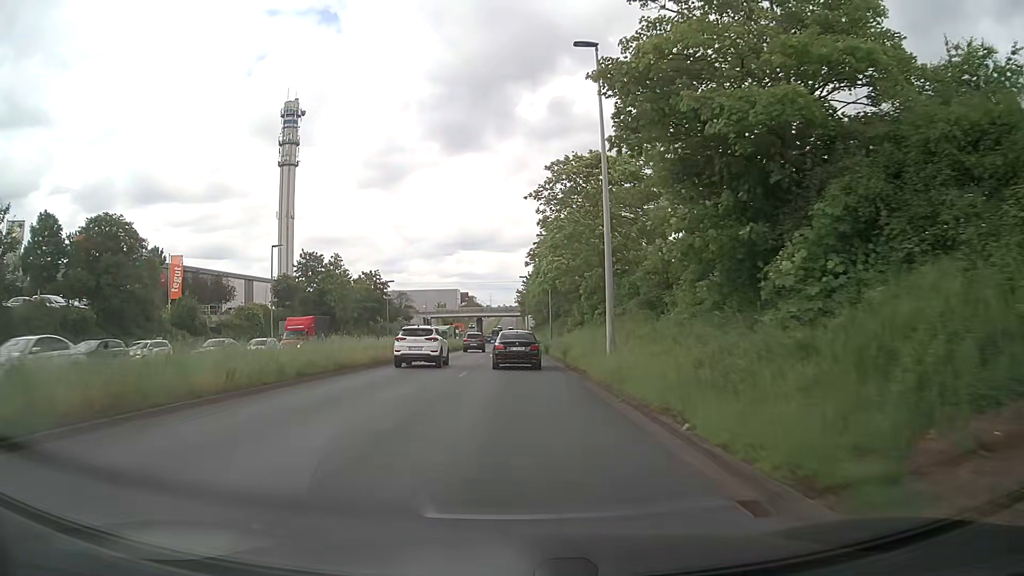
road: primary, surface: asphalt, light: Day
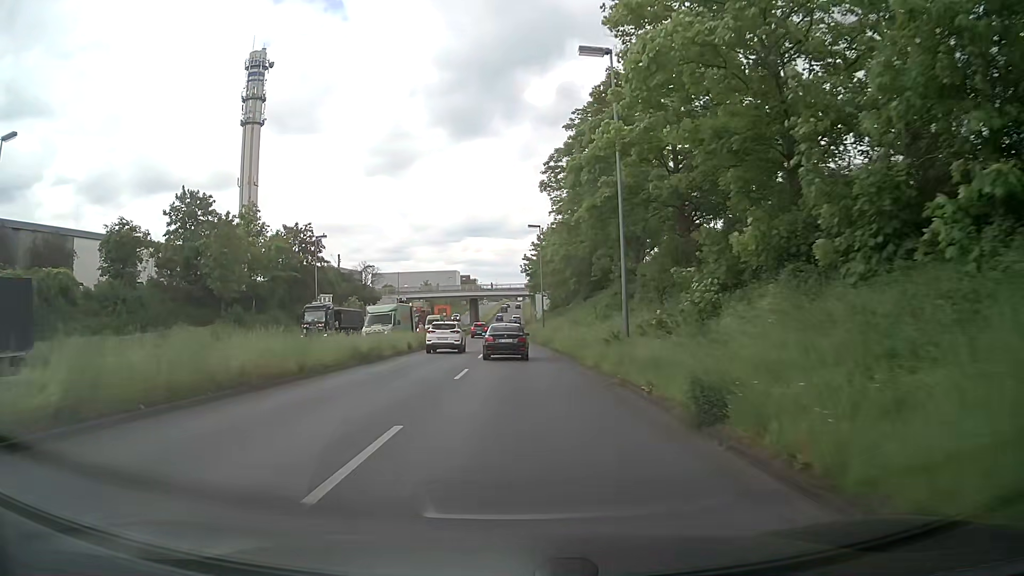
(-0.3, +38.8) m; -1°
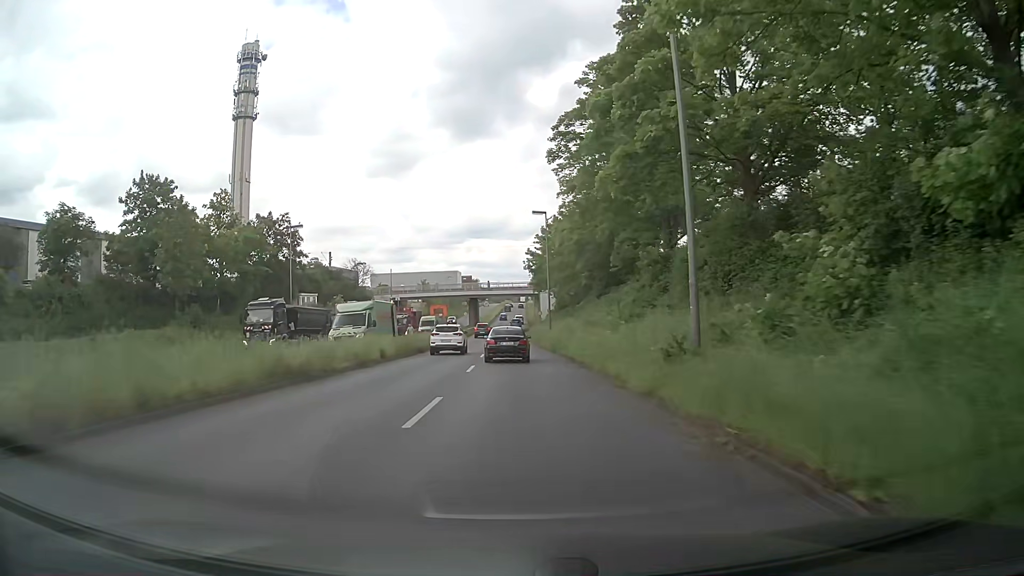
(0.0, +7.9) m; 0°
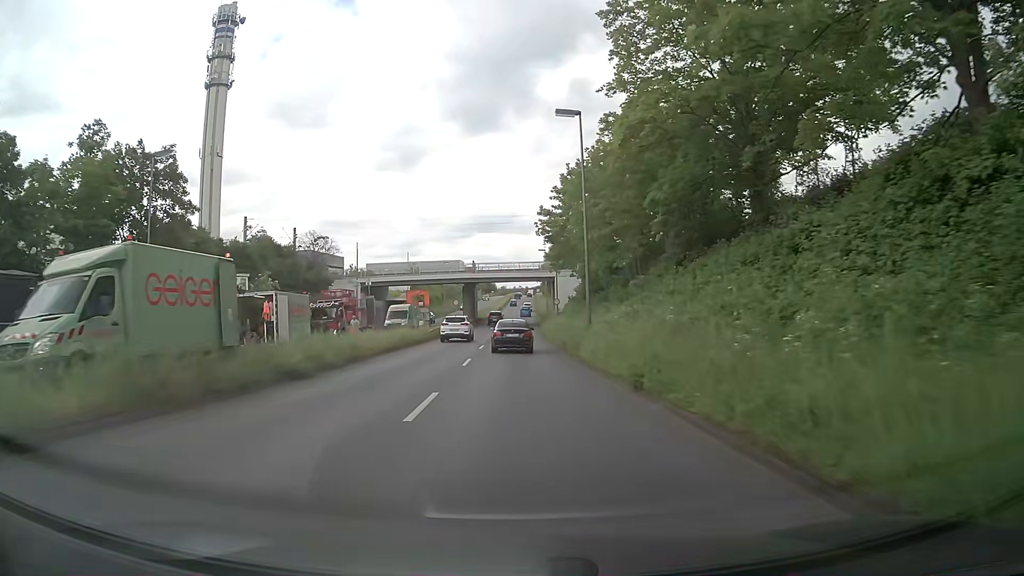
(-0.3, +23.8) m; -1°
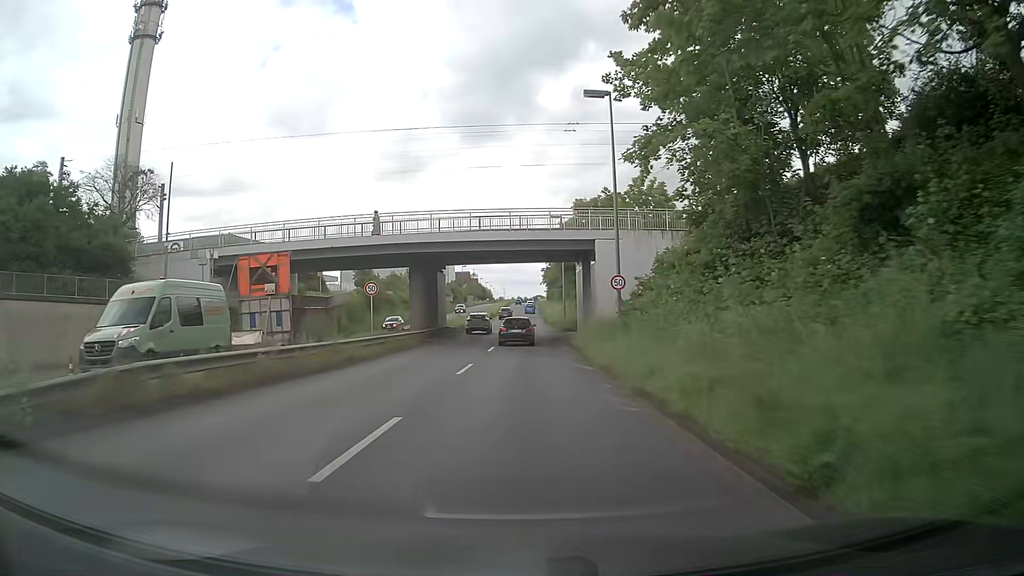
(+0.1, +39.8) m; 0°
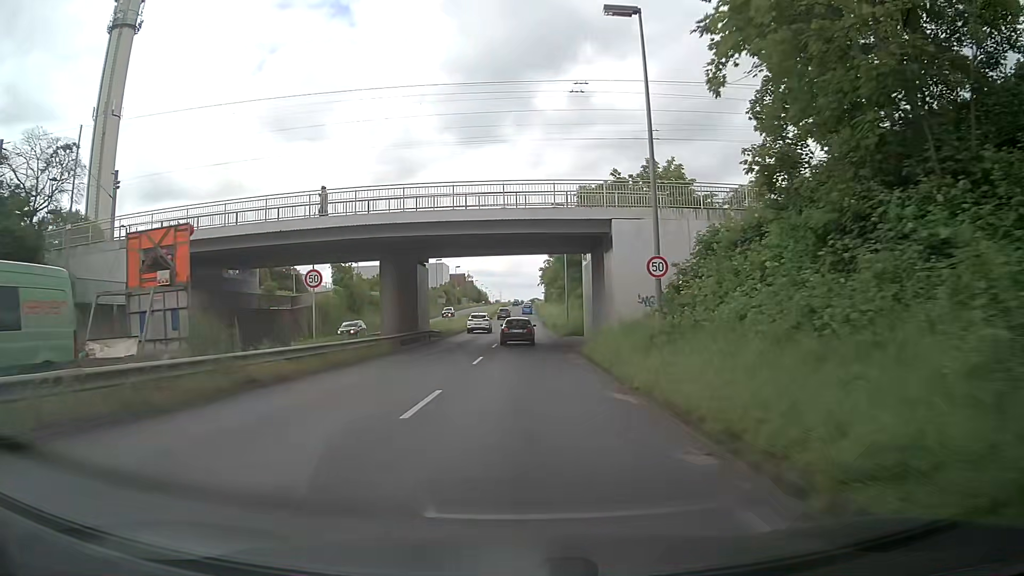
(0.0, +7.9) m; 0°
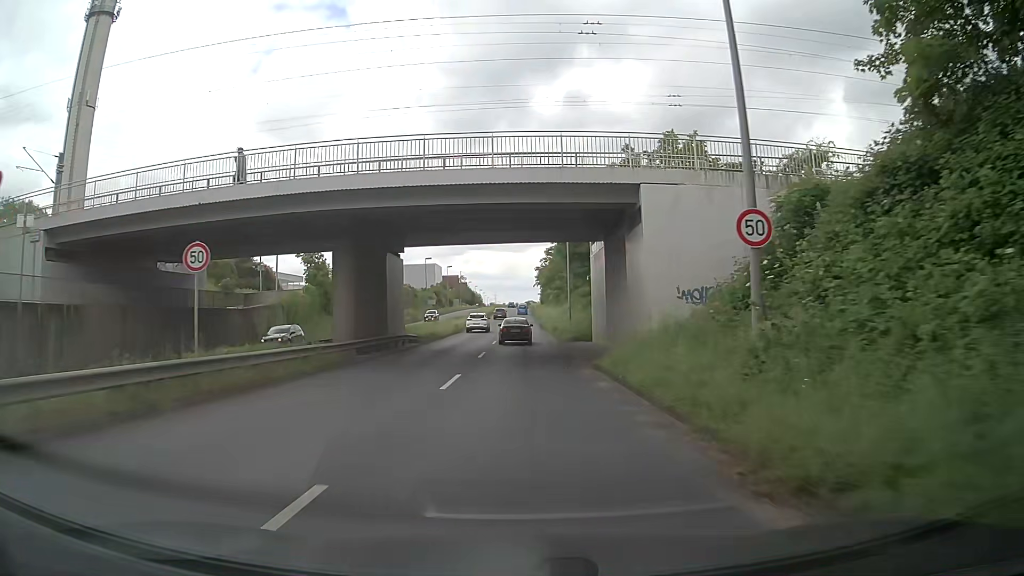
(0.0, +7.9) m; 0°
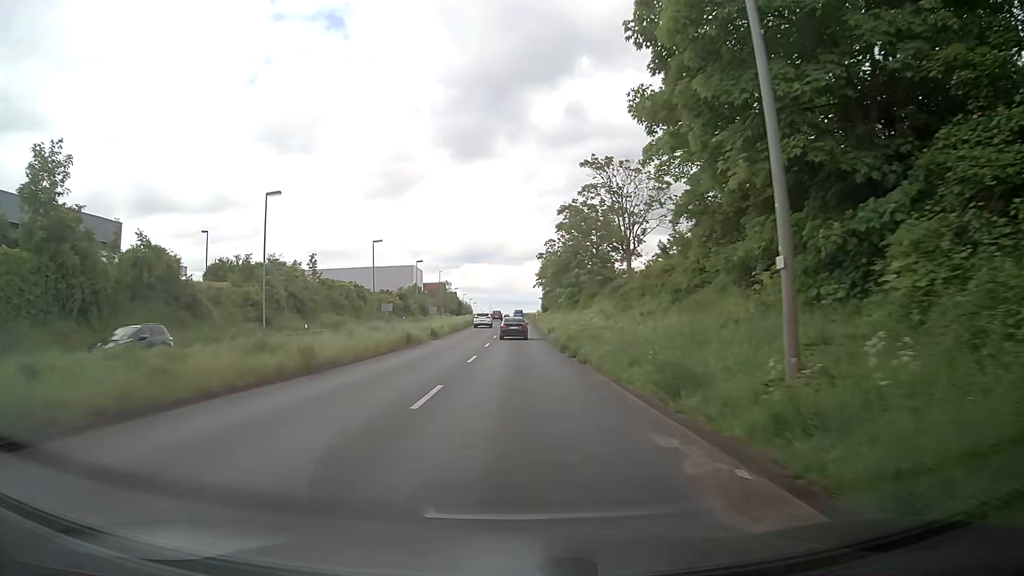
(+0.4, +39.2) m; +1°
(0, +10) (0, +20) (0, +30) (0, +40) (0, +50) (0, +60) (0, +70) (0, +80) (0, +90) (0, +100) m
